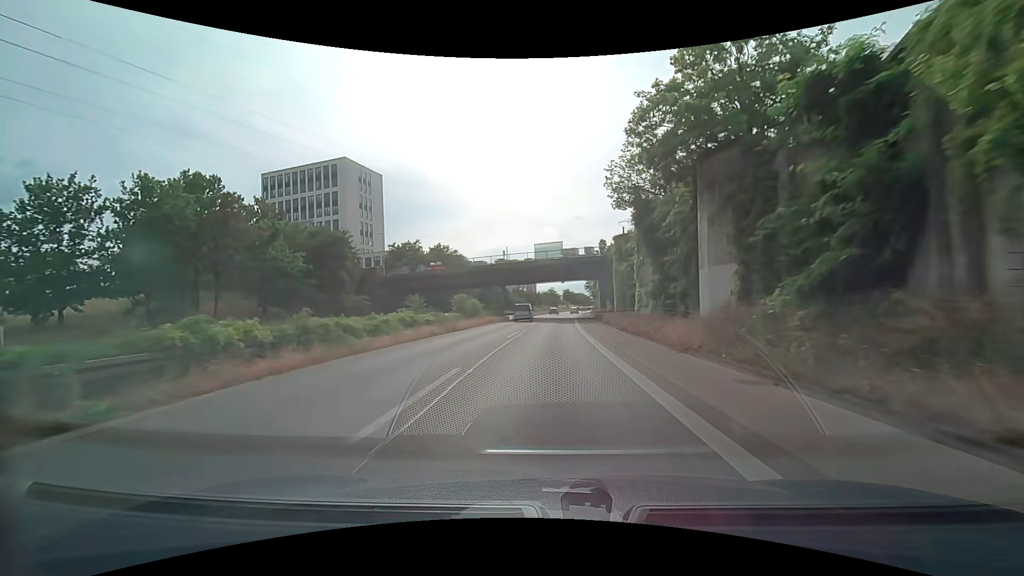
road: trunk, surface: asphalt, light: Day
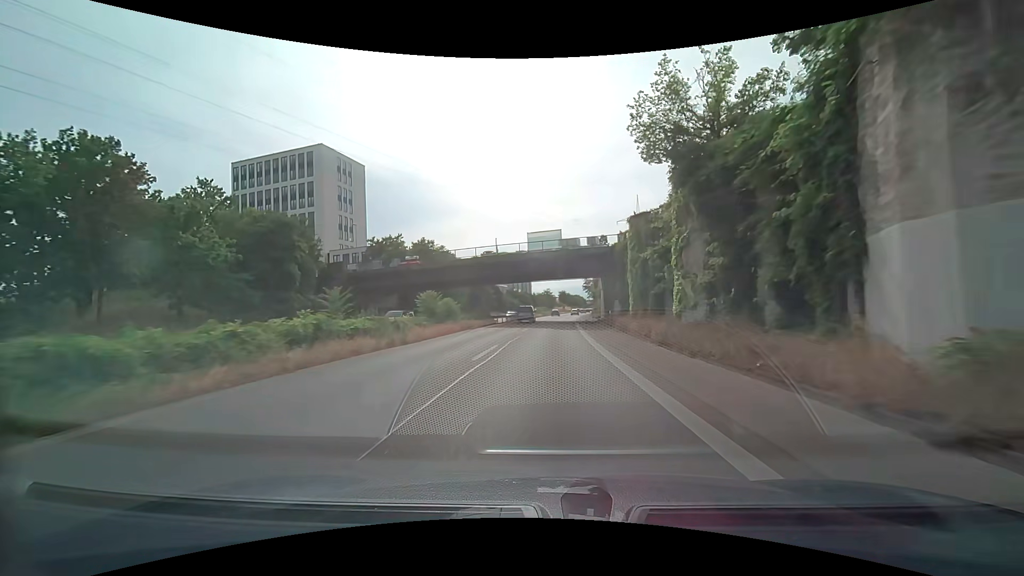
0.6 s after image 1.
(+0.1, +9.9) m; 0°
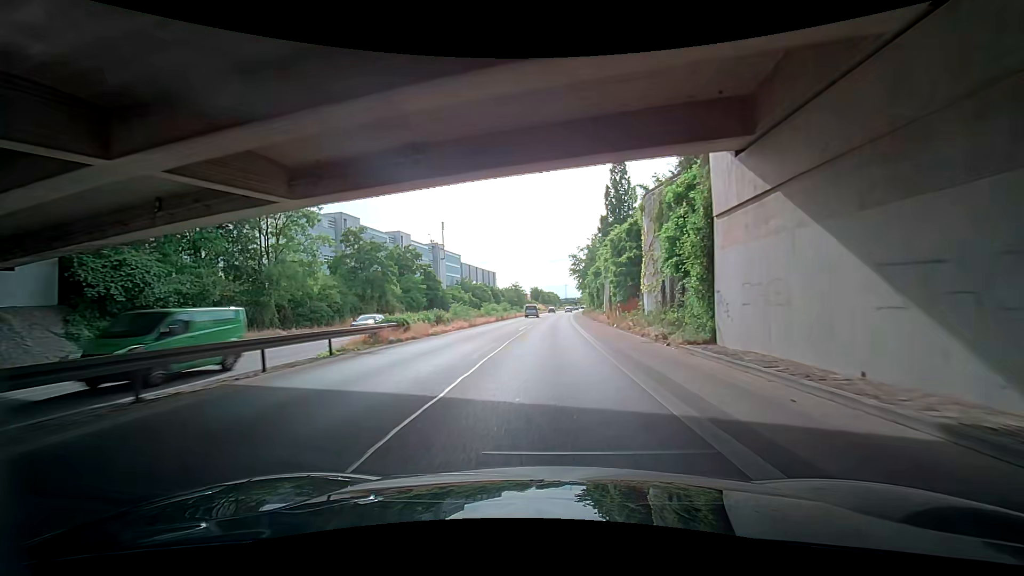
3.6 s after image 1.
(+1.8, +54.5) m; +3°
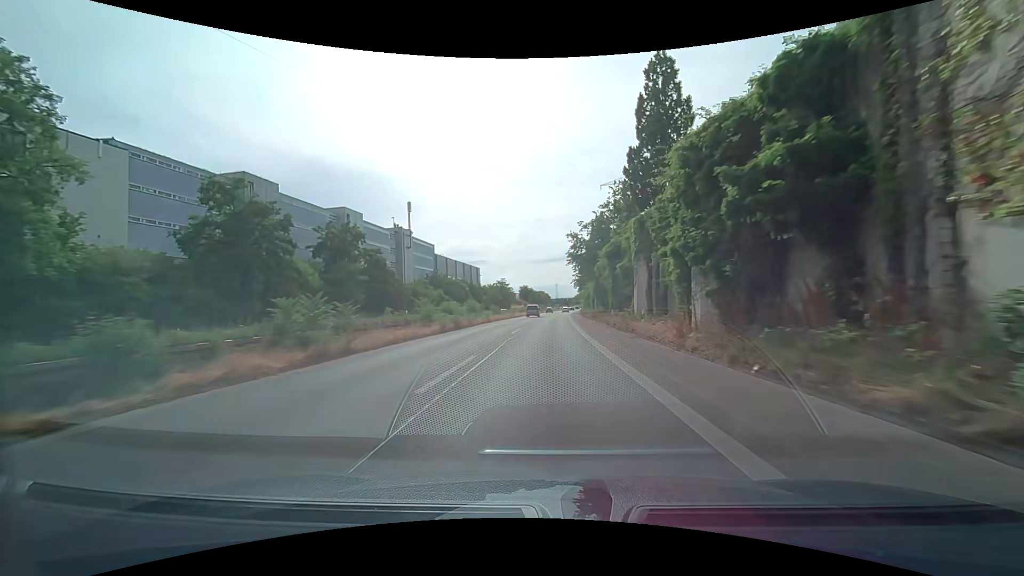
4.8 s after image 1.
(+0.2, +23.3) m; 0°
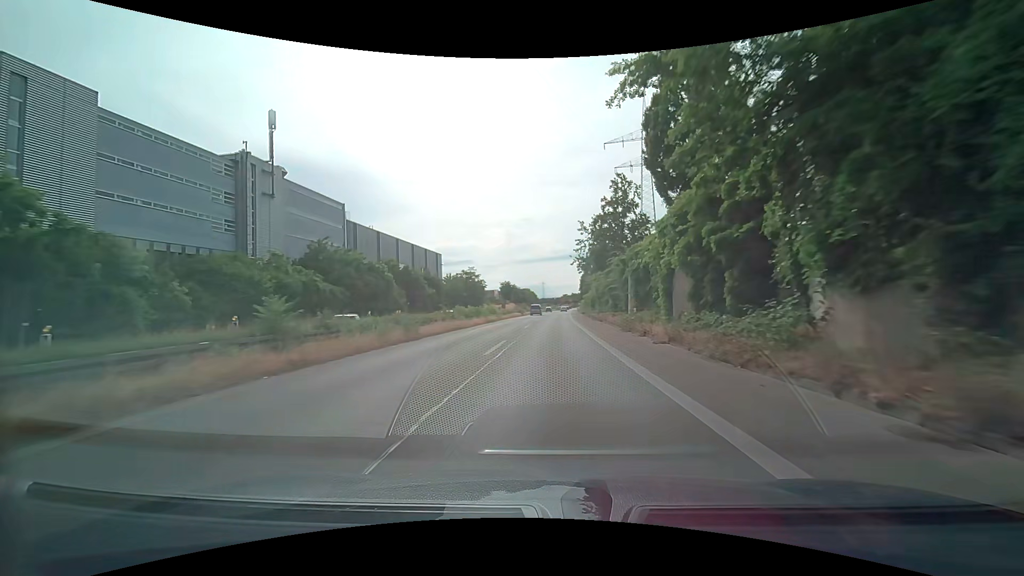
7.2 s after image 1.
(+1.0, +47.9) m; +2°
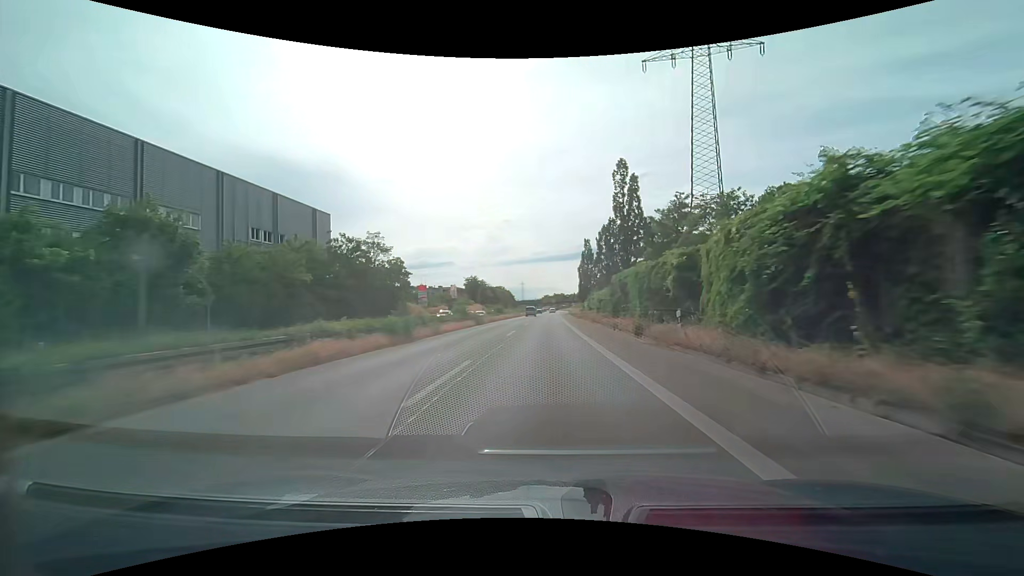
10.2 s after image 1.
(+1.4, +61.2) m; +2°
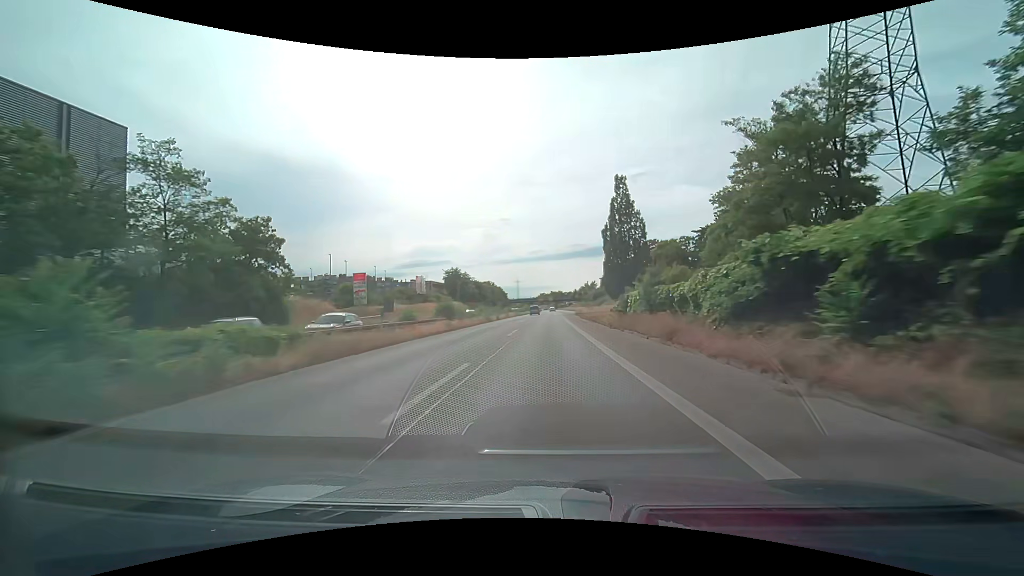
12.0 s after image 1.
(+0.3, +37.2) m; +1°
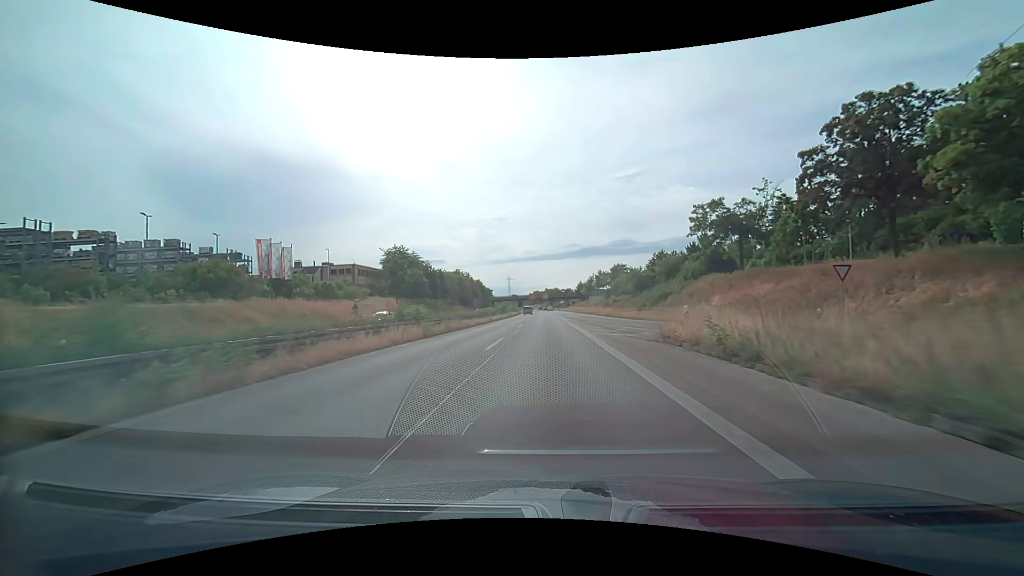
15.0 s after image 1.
(+0.4, +62.3) m; +1°
(0, +10) (0, +20) (0, +30) (0, +40) (0, +50) (0, +60) (0, +70) (0, +80) (0, +90) (0, +100) m
